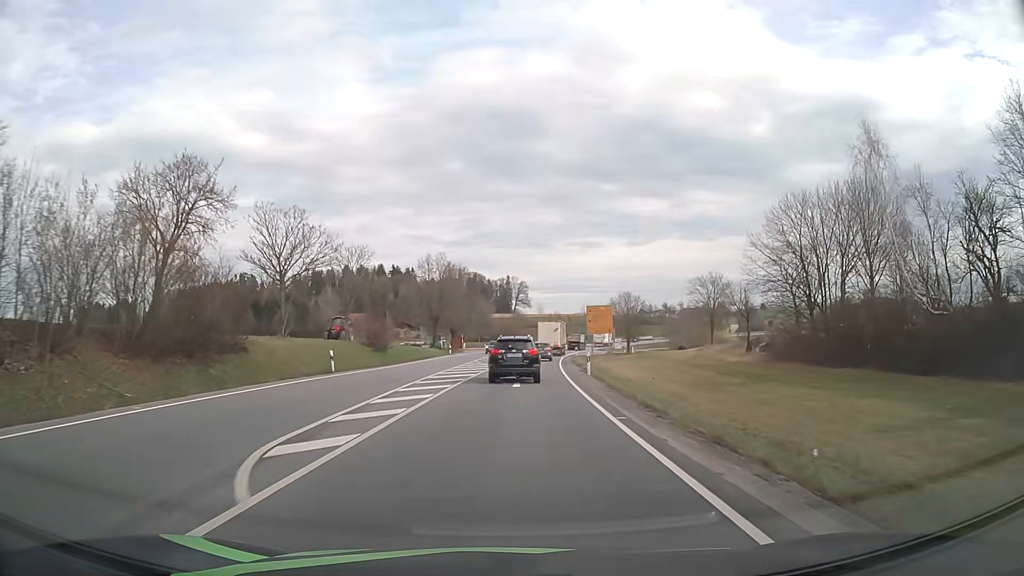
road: primary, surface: asphalt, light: Day
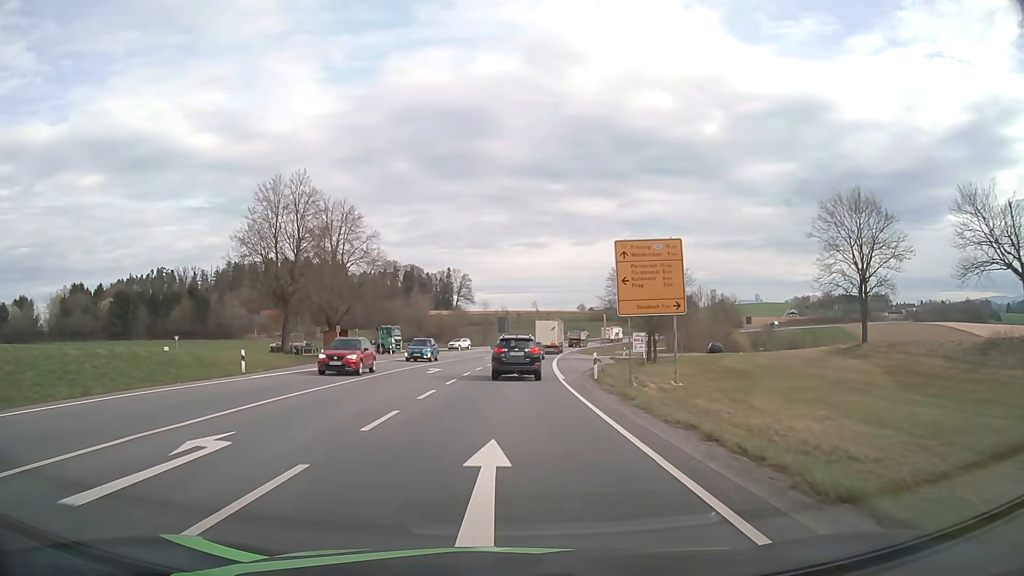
(+2.2, +50.3) m; +5°
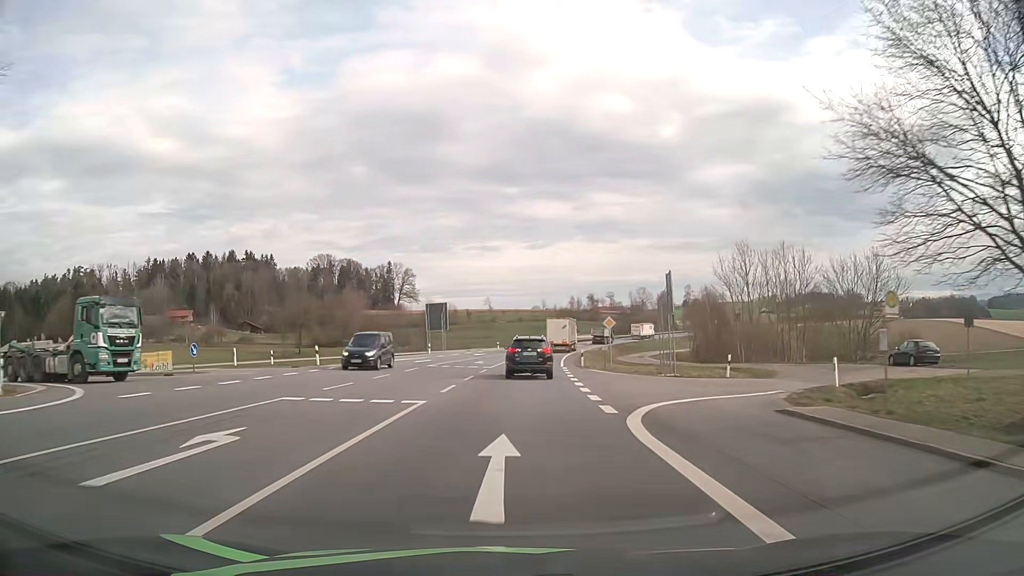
(+1.6, +51.1) m; +4°
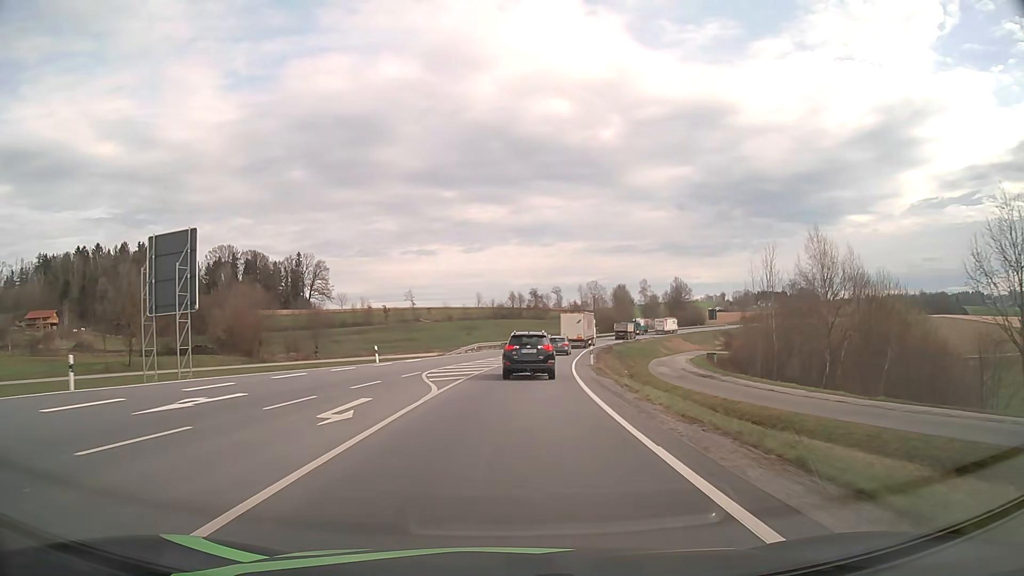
(+2.6, +53.5) m; +6°
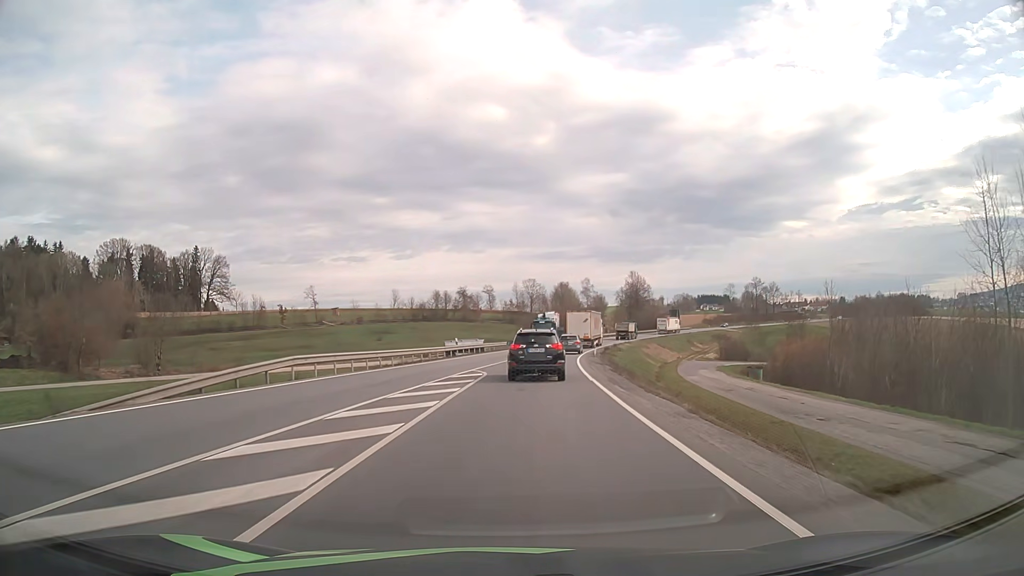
(+1.9, +41.2) m; +6°
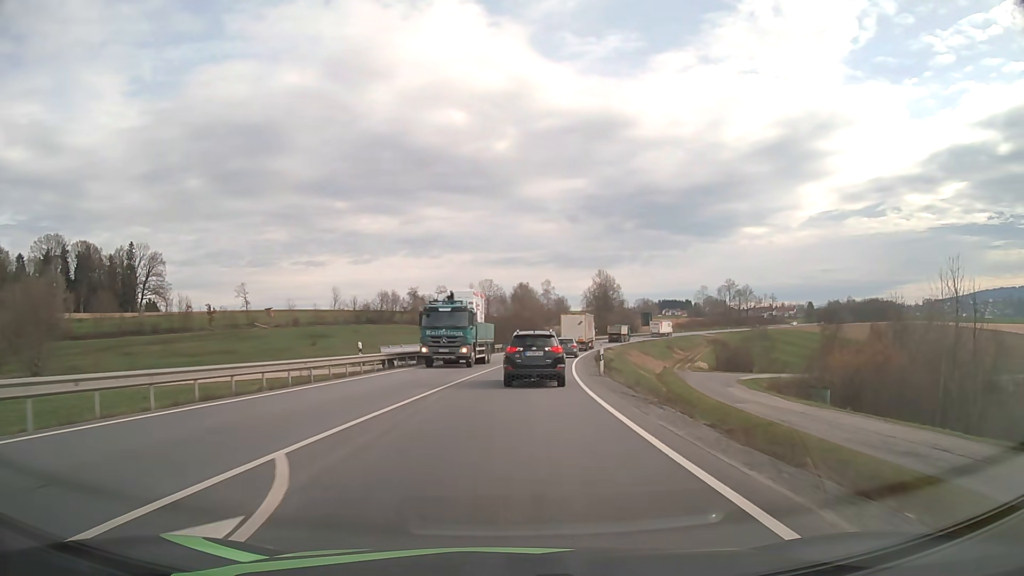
(+0.7, +20.8) m; +4°
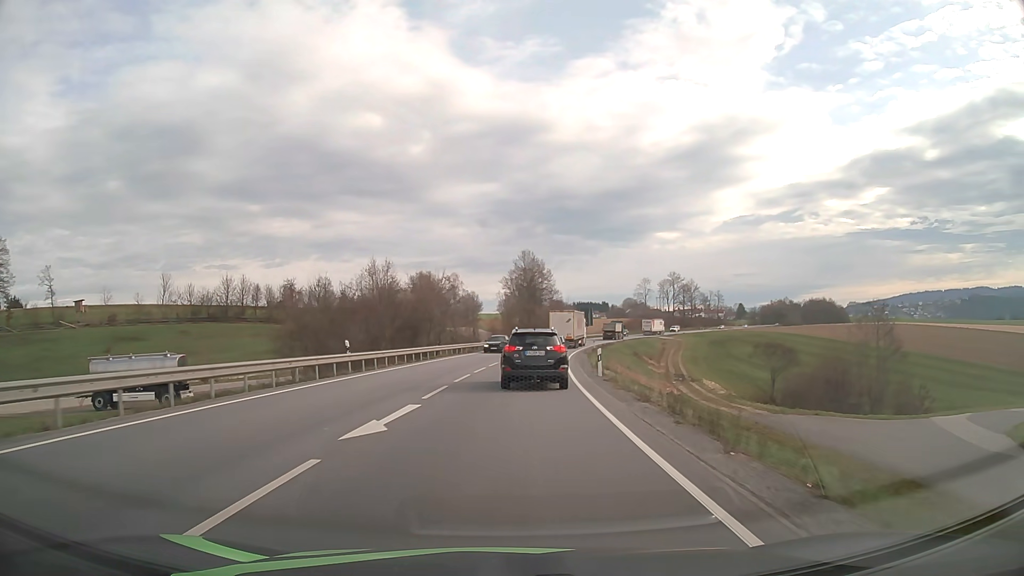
(+3.5, +48.6) m; +8°
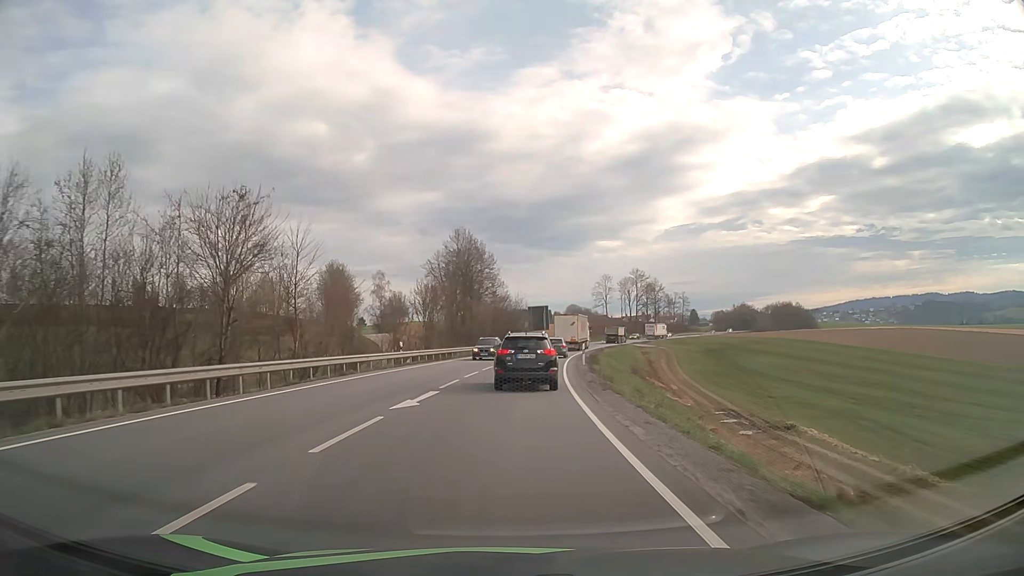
(+1.7, +37.3) m; +5°
(0, +10) (0, +20) (+1, +30) (+2, +40) (+3, +50) (+4, +60) (+6, +70) (+7, +80) (+9, +89) (+12, +99) m
